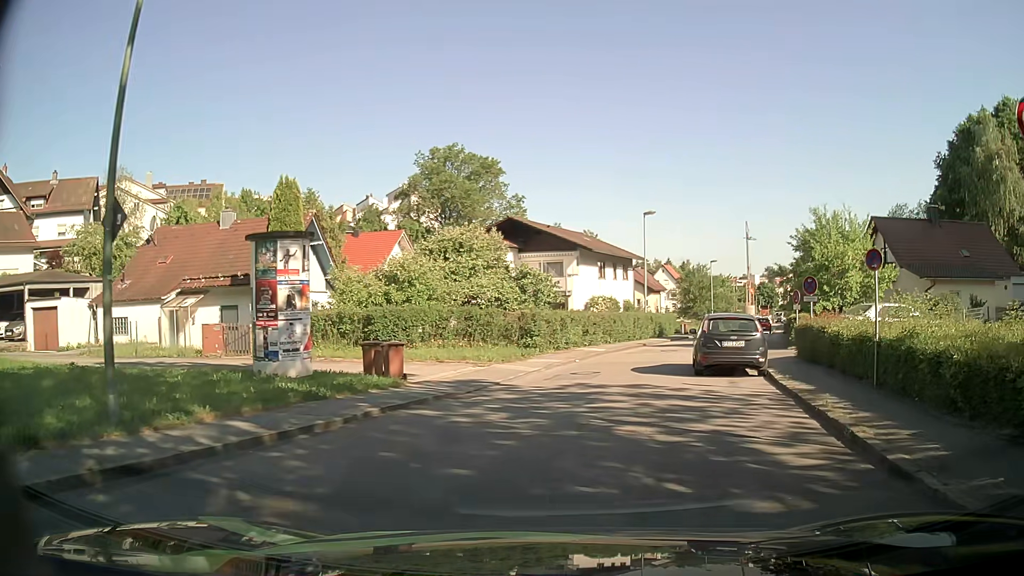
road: residential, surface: asphalt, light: Day
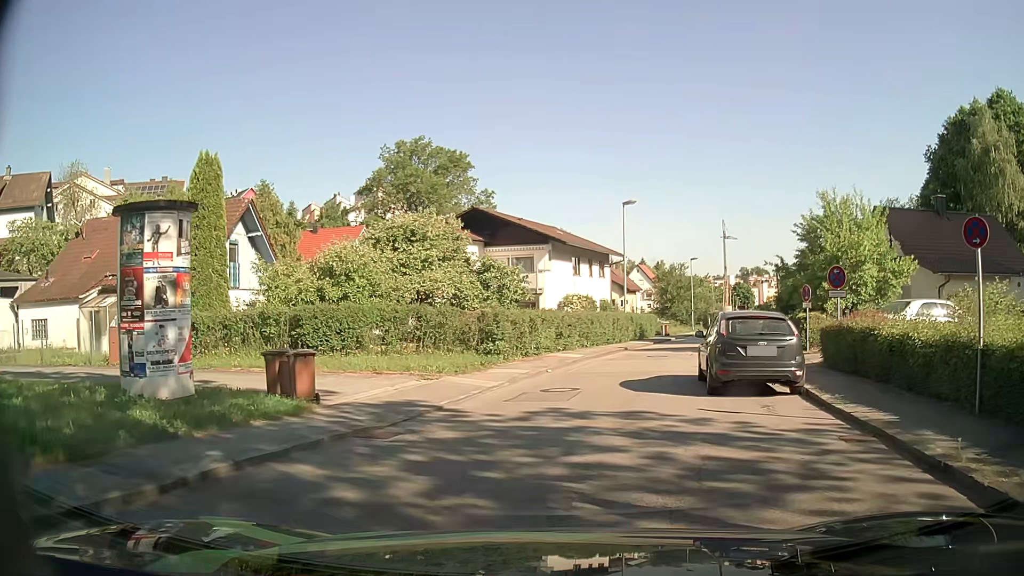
(+0.2, +4.2) m; +4°
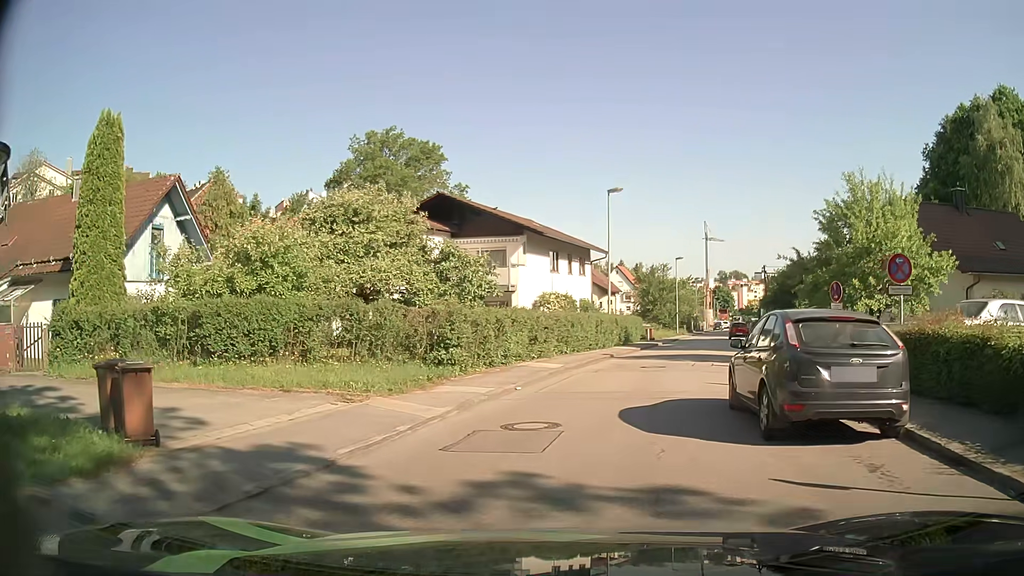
(0.0, +4.6) m; +1°
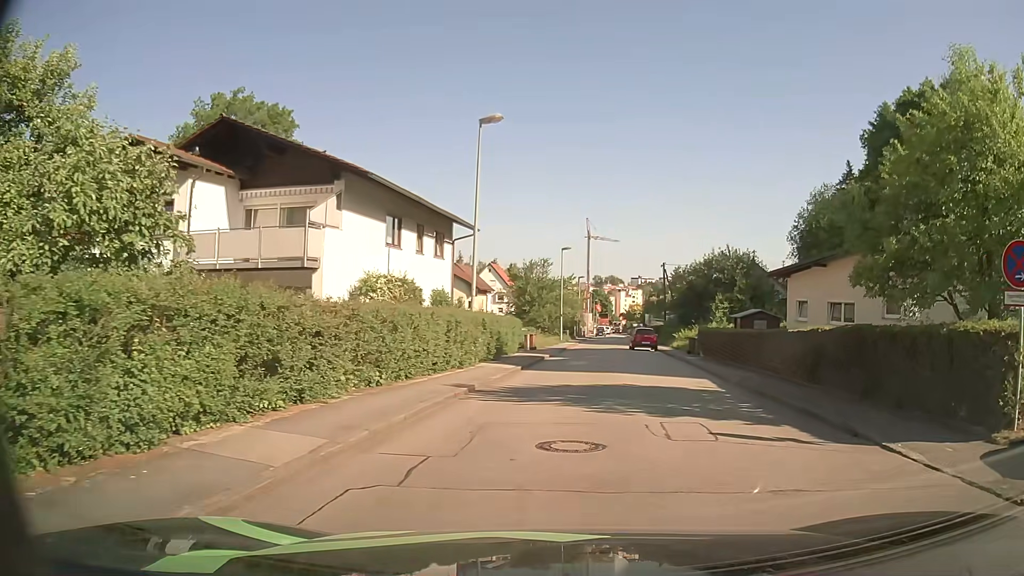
(+1.0, +12.8) m; +11°
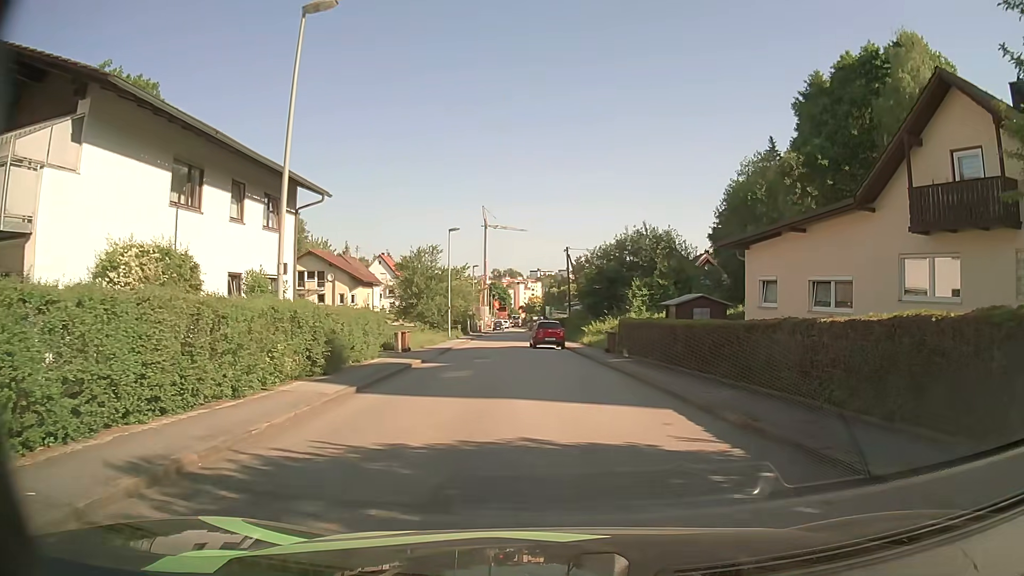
(+0.7, +8.5) m; +8°
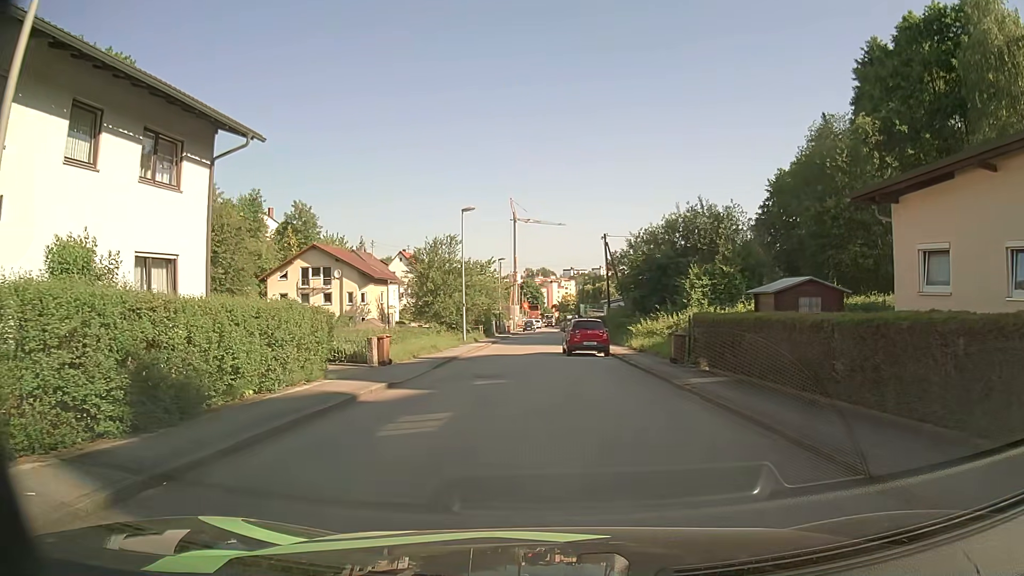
(0.0, +9.0) m; -3°
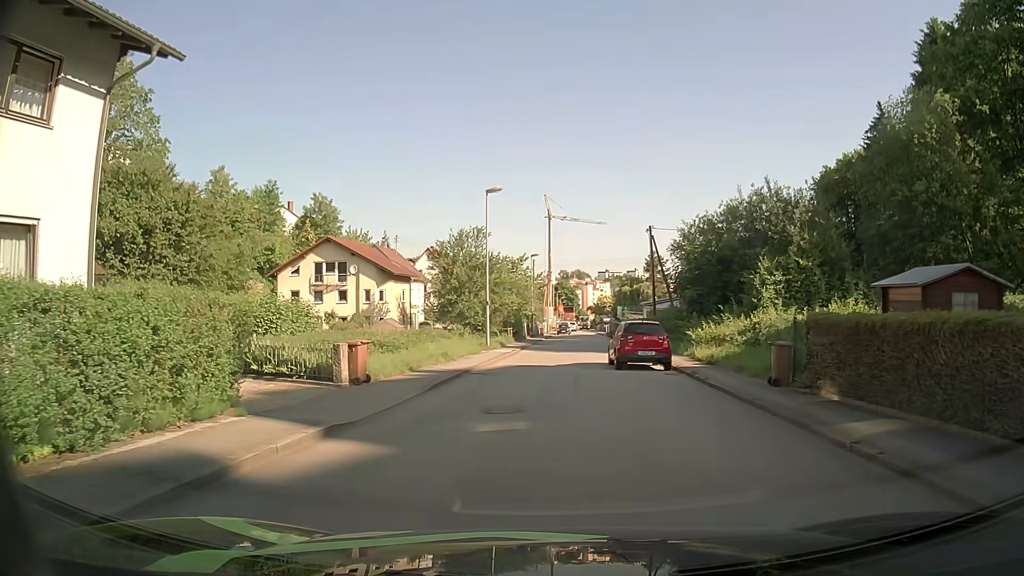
(-0.2, +6.4) m; -4°
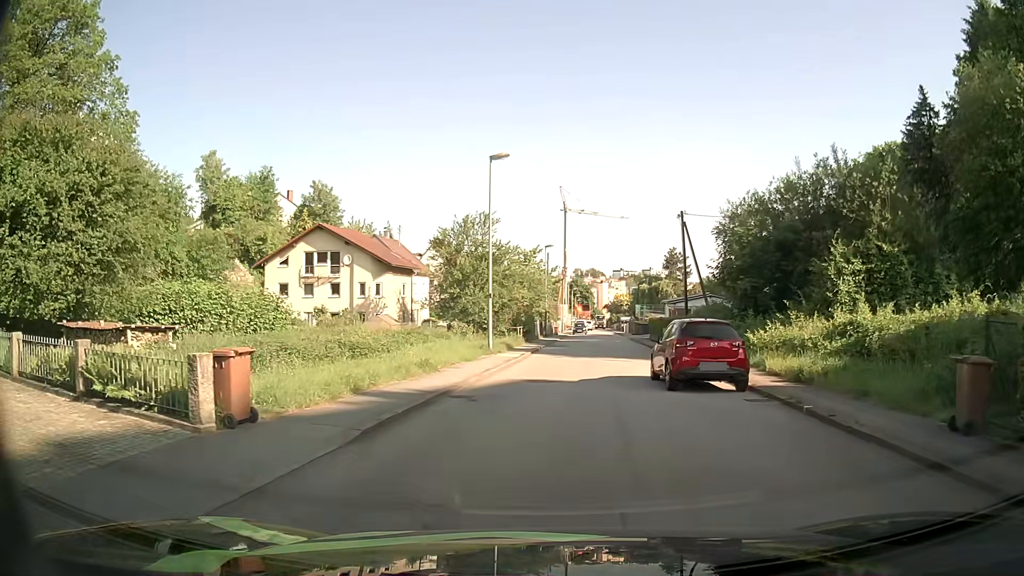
(0.0, +6.6) m; -1°
